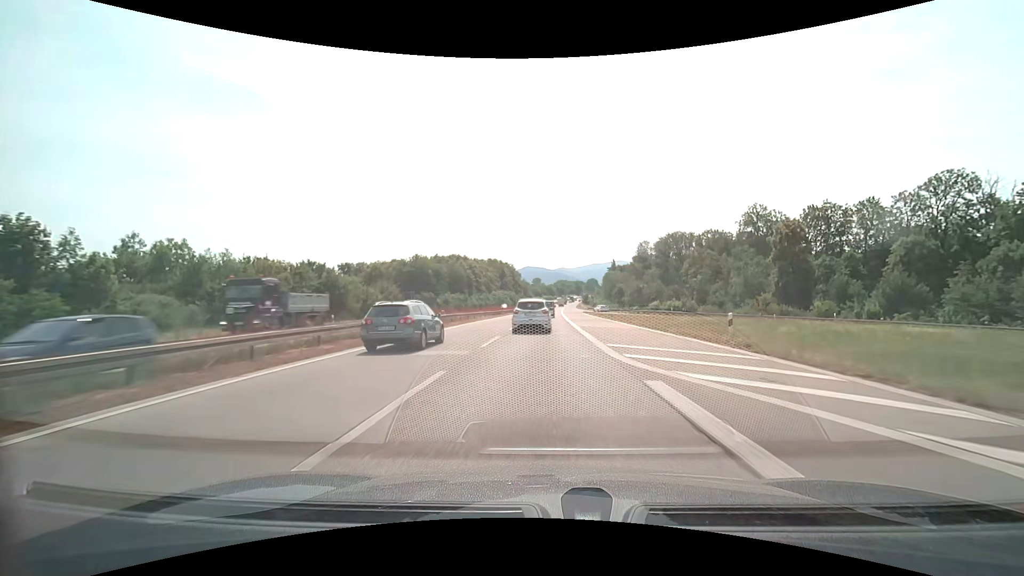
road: trunk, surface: asphalt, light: Day
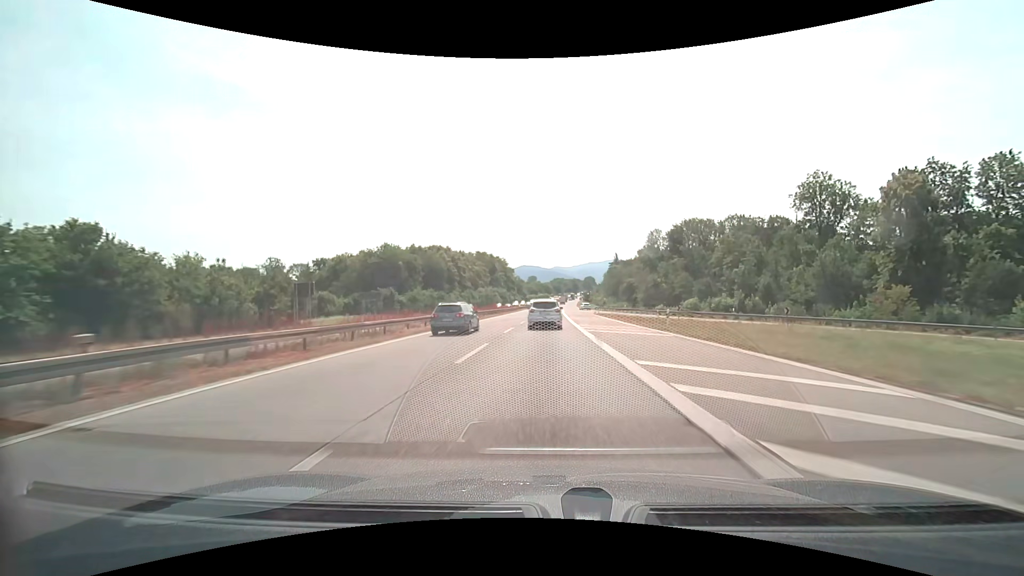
(+0.2, +29.0) m; +1°
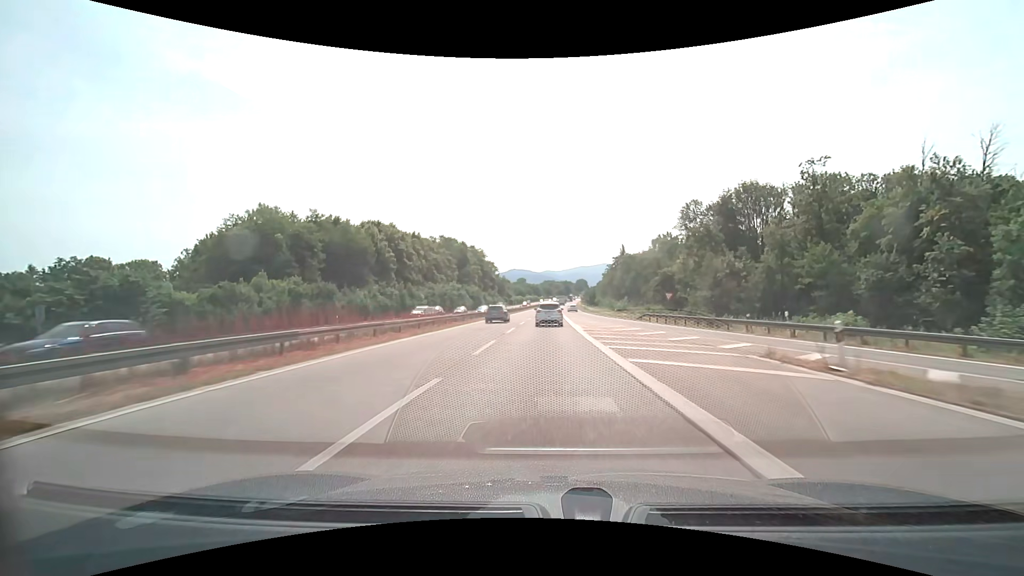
(+0.5, +57.4) m; +1°
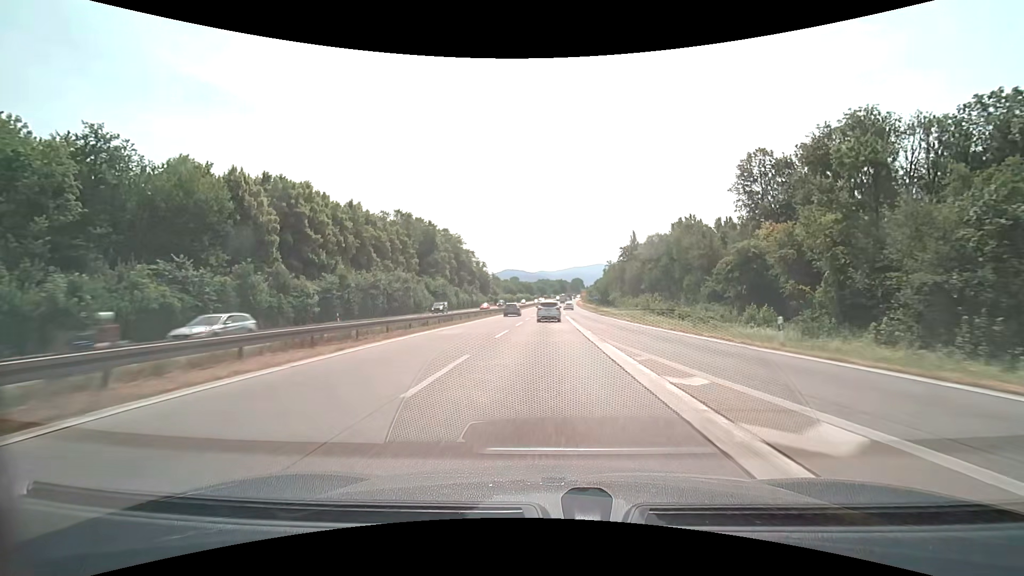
(+0.4, +42.0) m; +1°
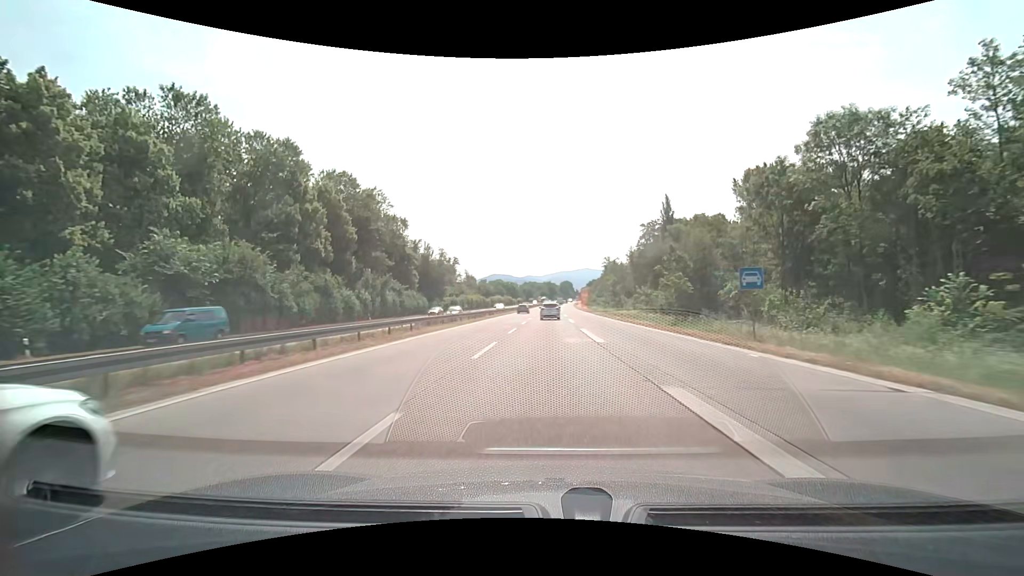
(+0.8, +68.1) m; +1°
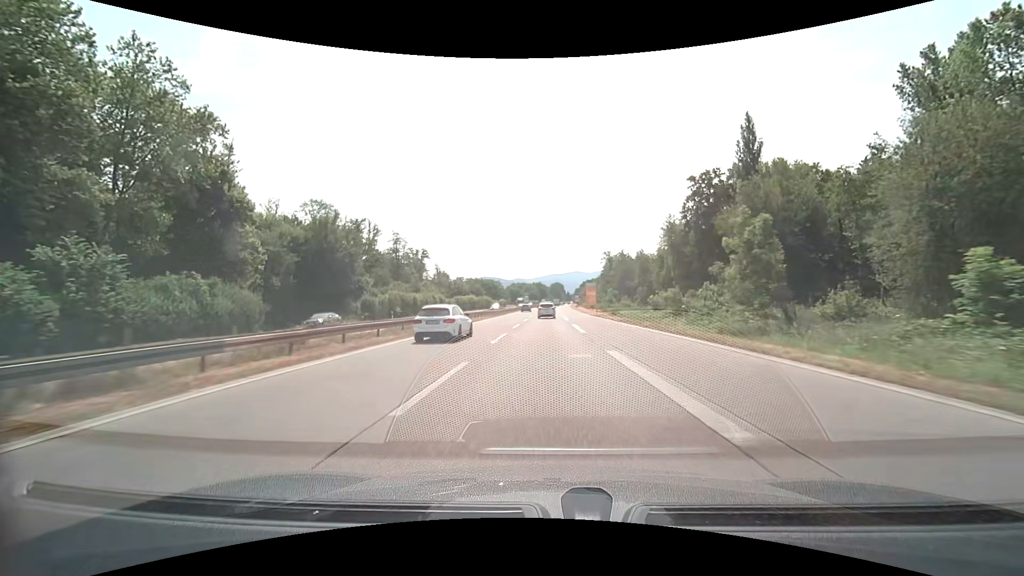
(+0.5, +53.4) m; +1°
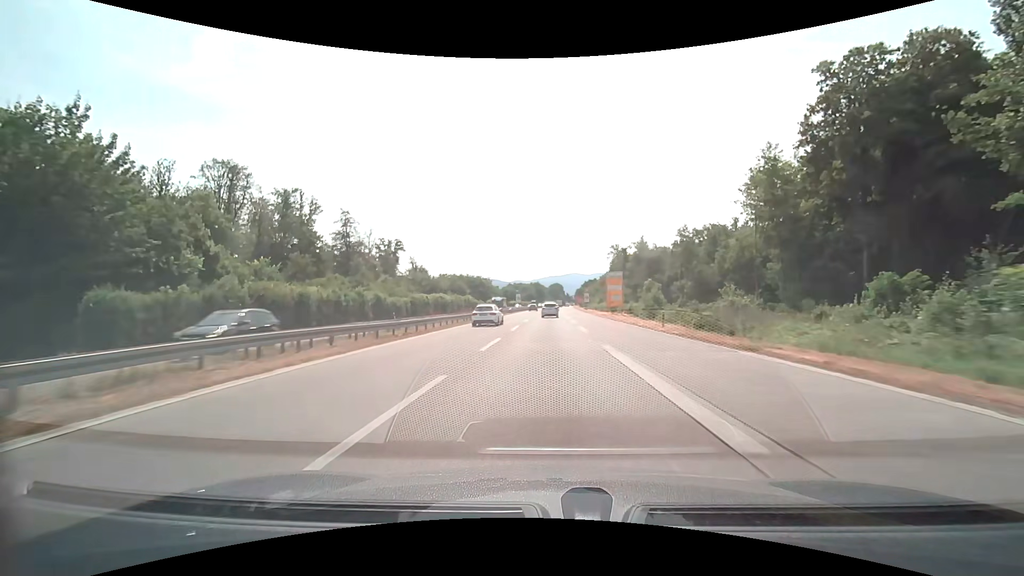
(+0.2, +40.2) m; 0°
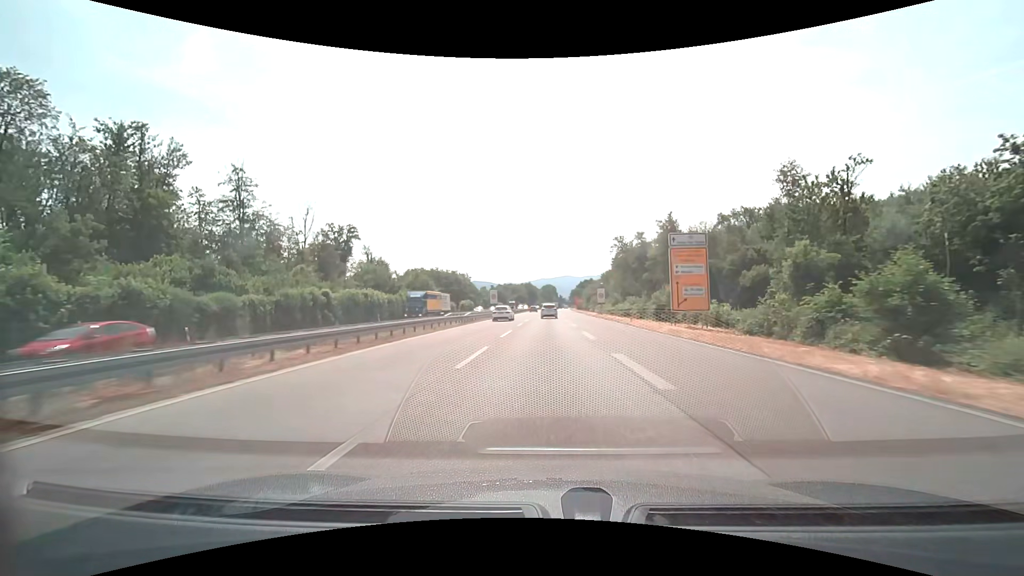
(+0.3, +40.5) m; +1°
(0, +10) (0, +20) (0, +30) (0, +40) (0, +50) (0, +60) (0, +70) (+1, +80) (+1, +90) (+1, +100) m
